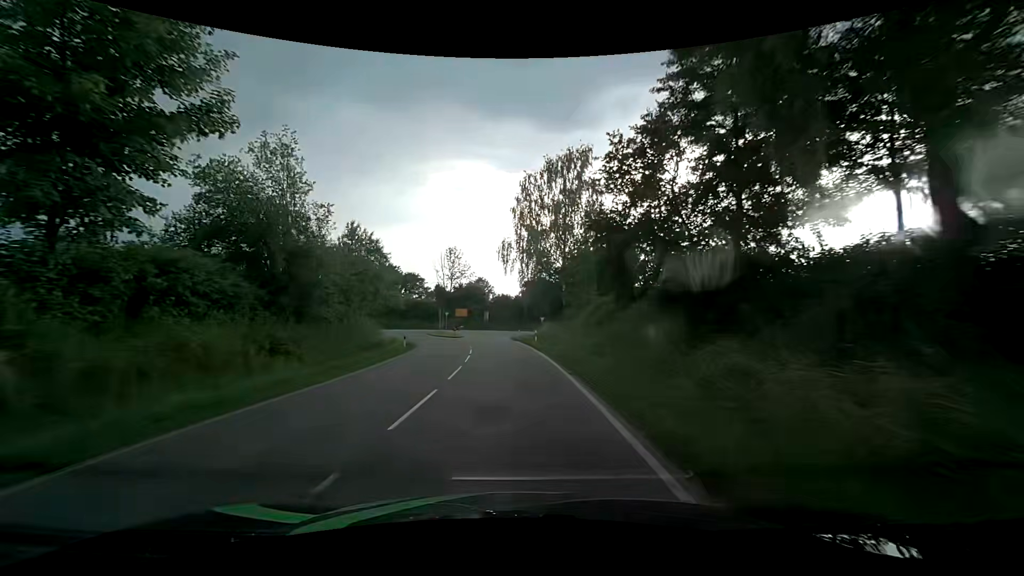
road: tertiary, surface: asphalt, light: Day
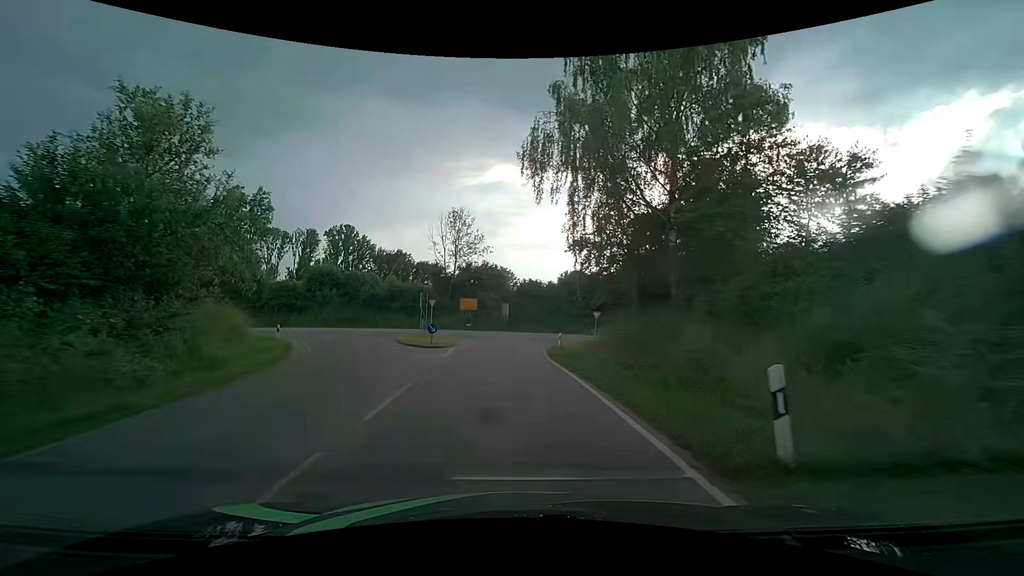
(-0.8, +29.1) m; -3°
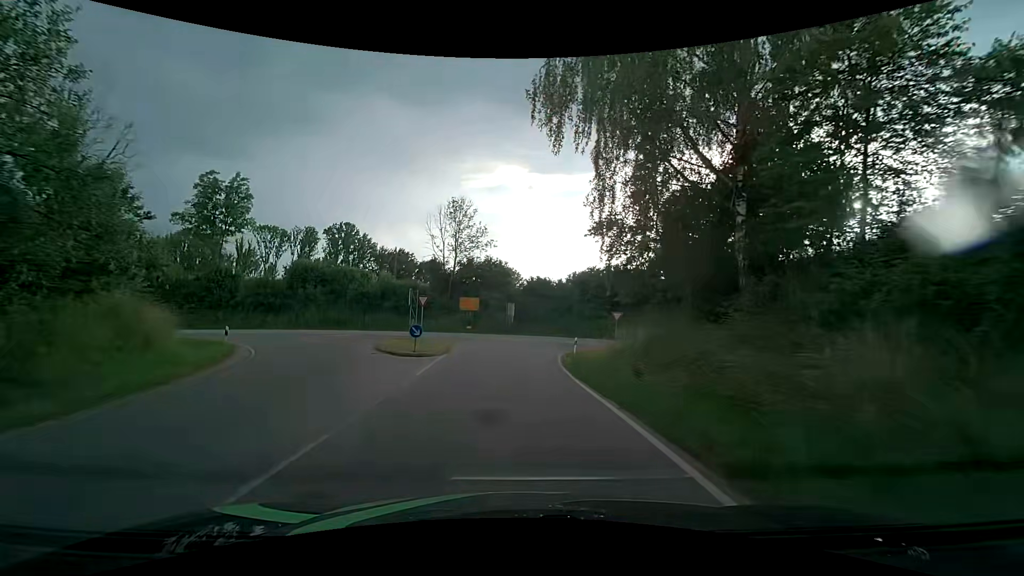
(0.0, +6.2) m; -1°
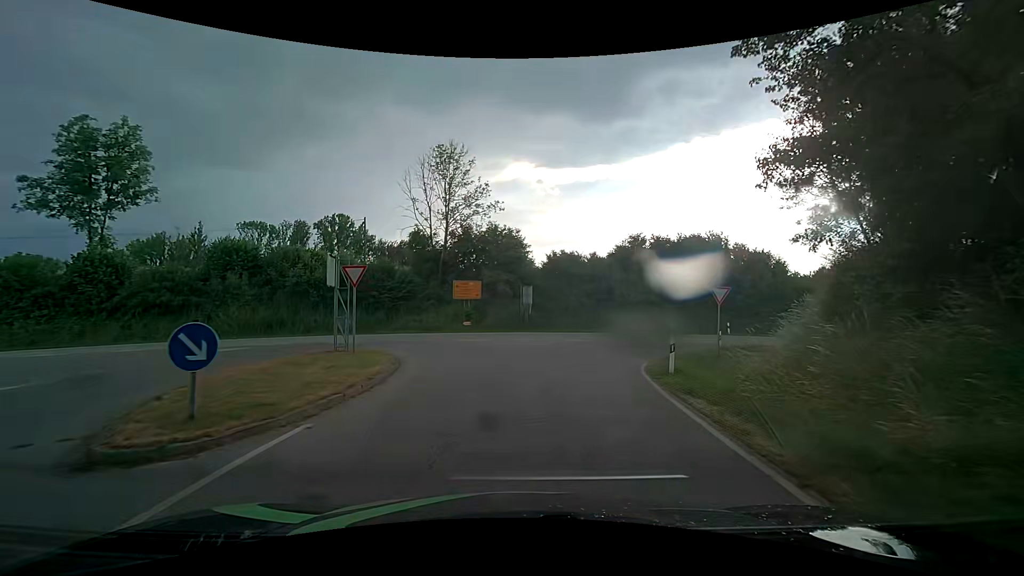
(-0.3, +15.9) m; -3°
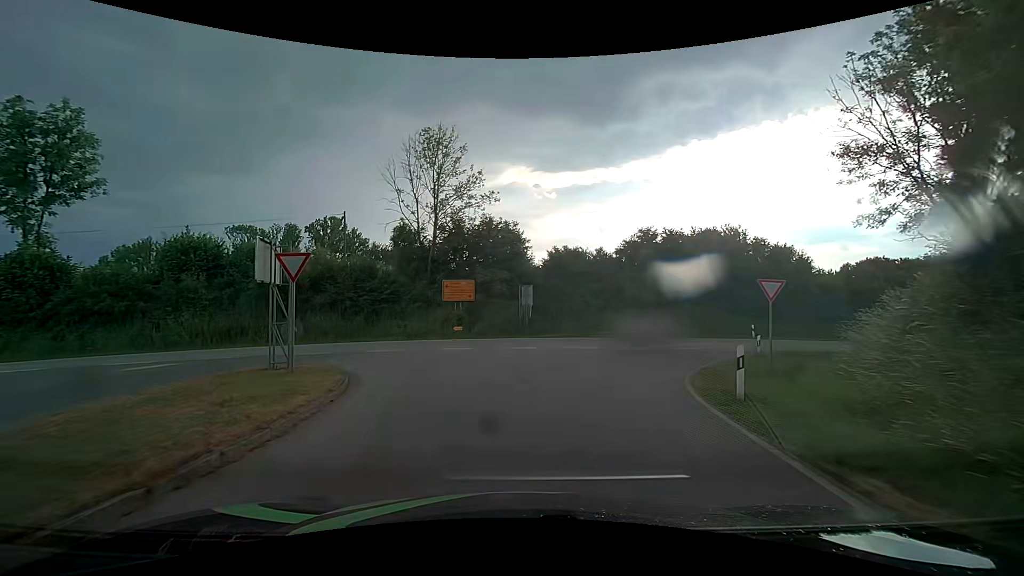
(+0.1, +4.3) m; +1°
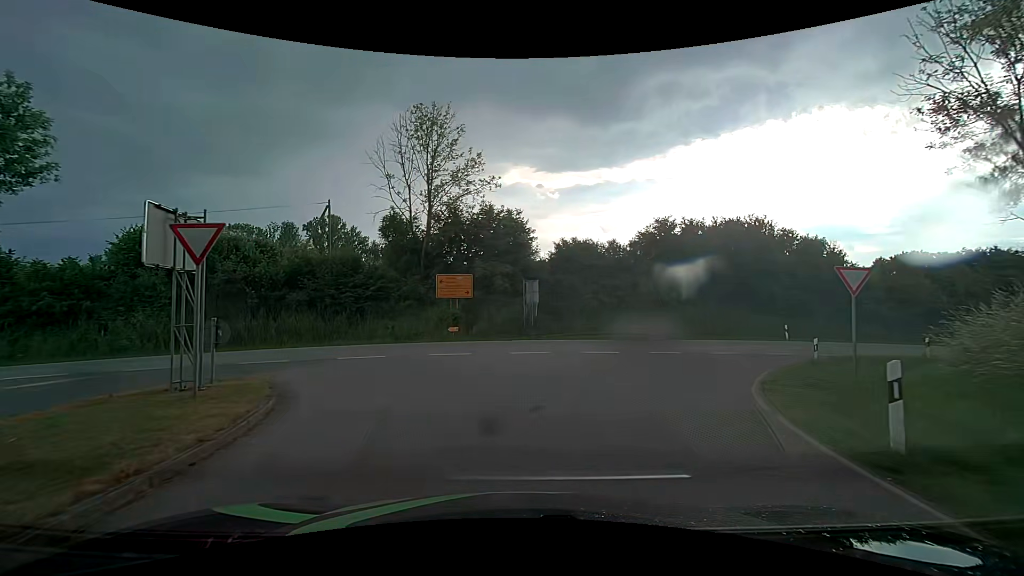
(0.0, +3.7) m; -1°
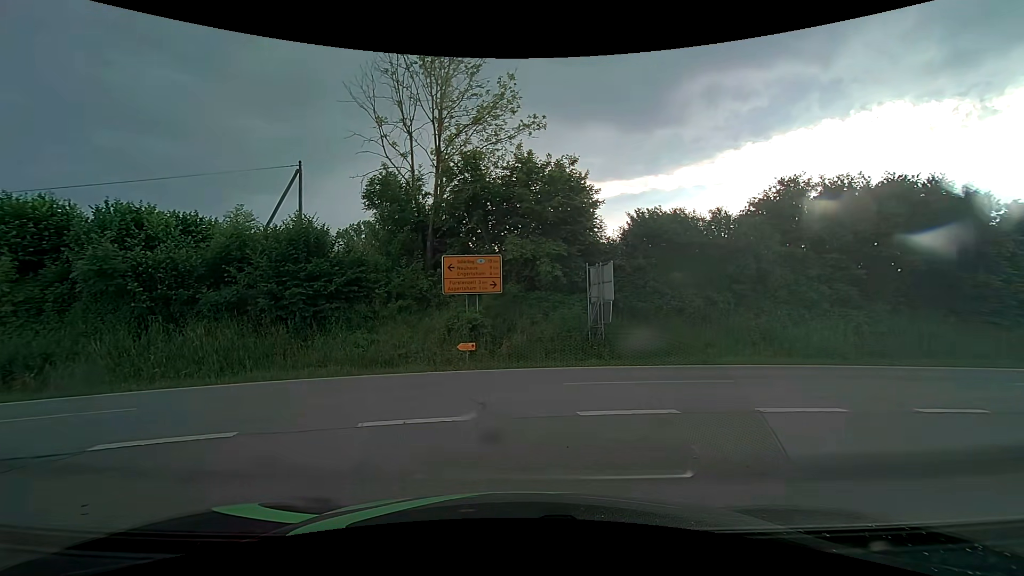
(-0.1, +11.0) m; -5°
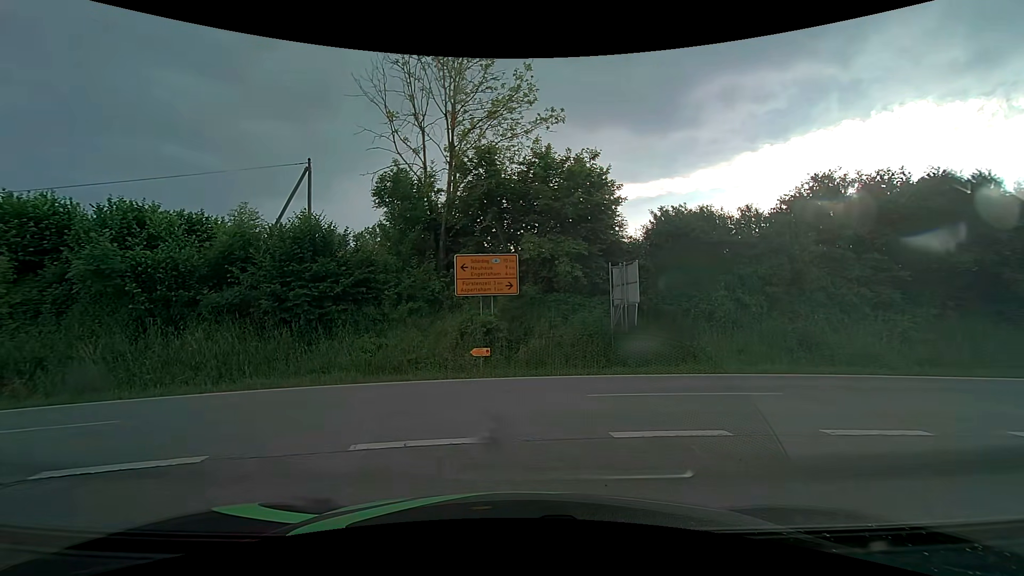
(0.0, +1.1) m; -1°
(-4, +8) (-14, +10) (-24, +8) (-34, +6) (-43, +5) (-53, +3) (-63, +1) (-73, 0) (-83, -1) (-93, -2) m
